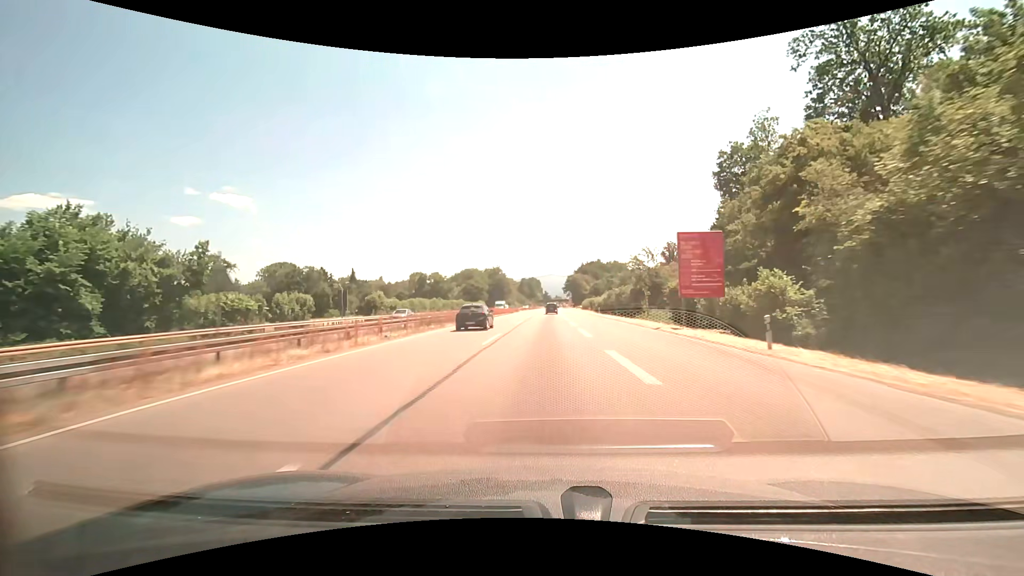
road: trunk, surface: asphalt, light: Day
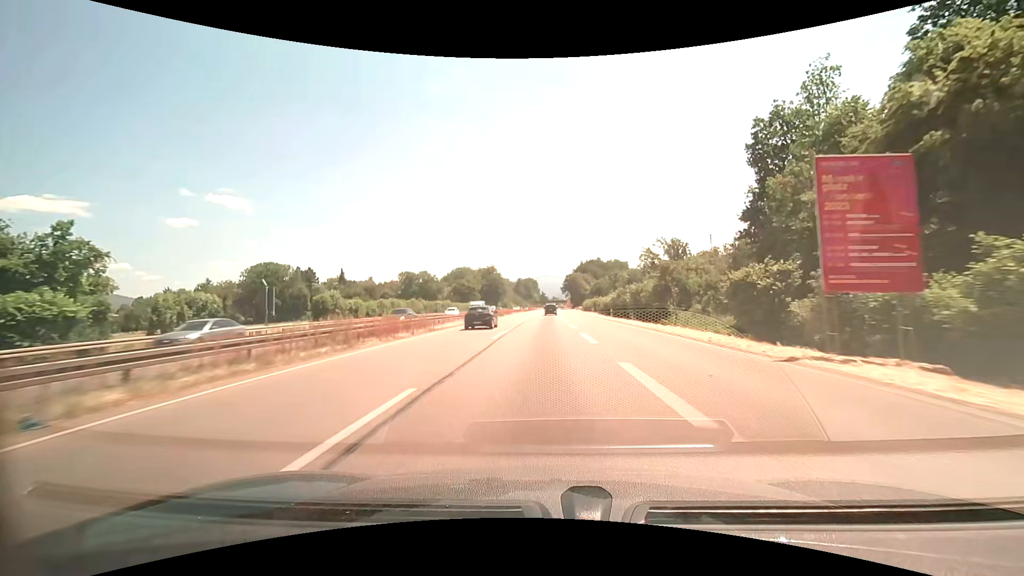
(+0.1, +14.7) m; 0°
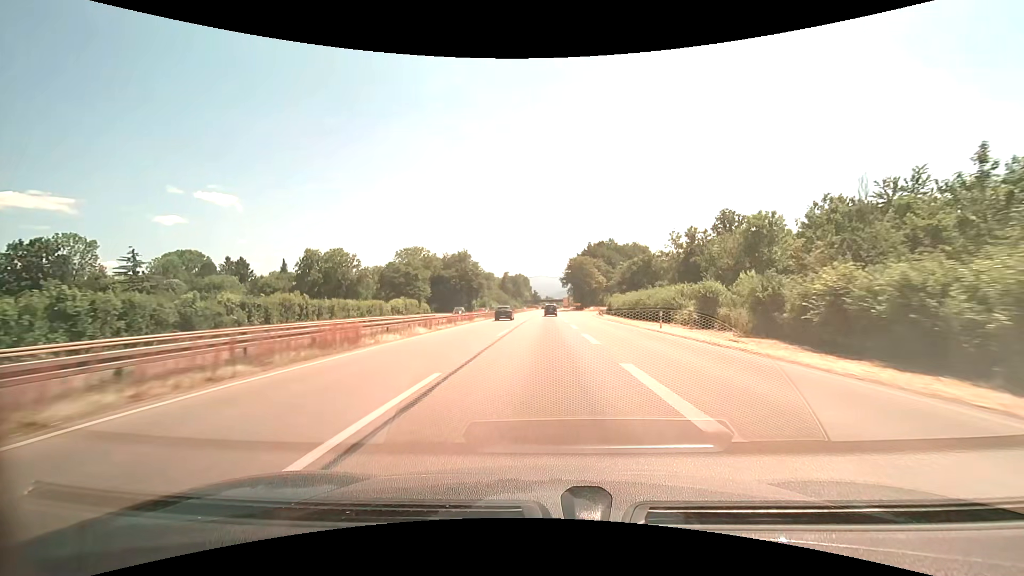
(+0.5, +72.2) m; +1°
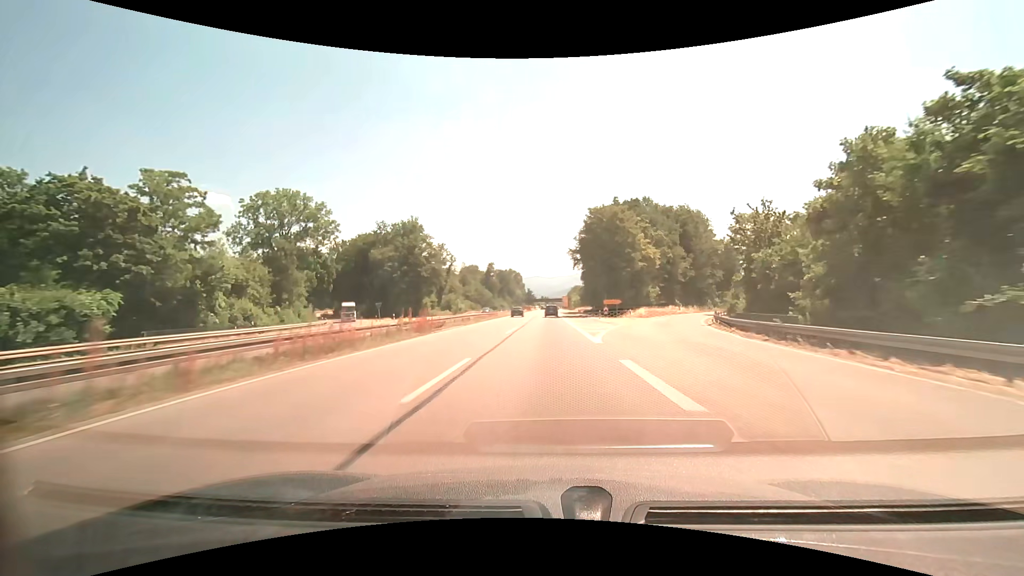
(+0.2, +70.9) m; +1°
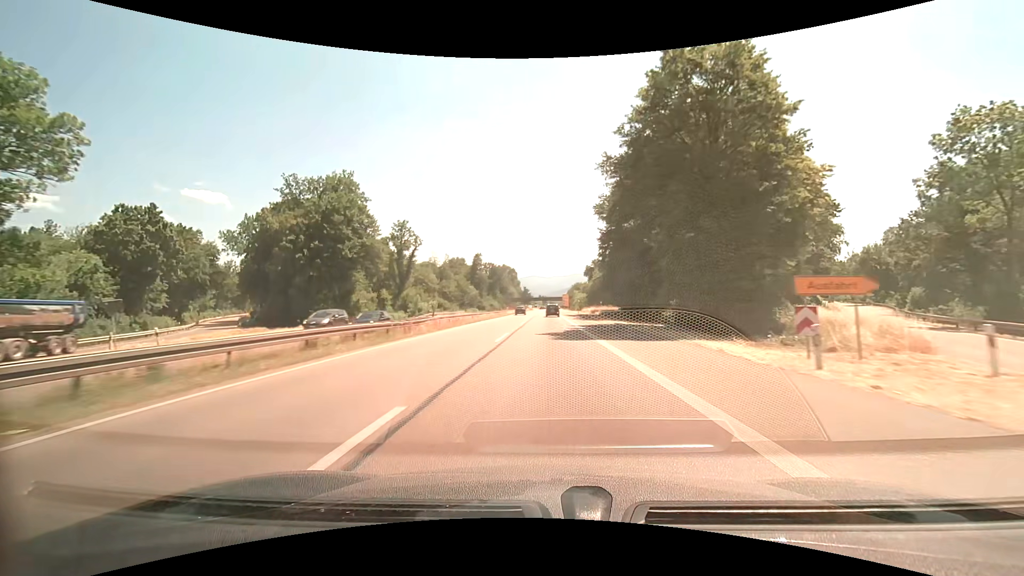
(+0.1, +42.5) m; 0°
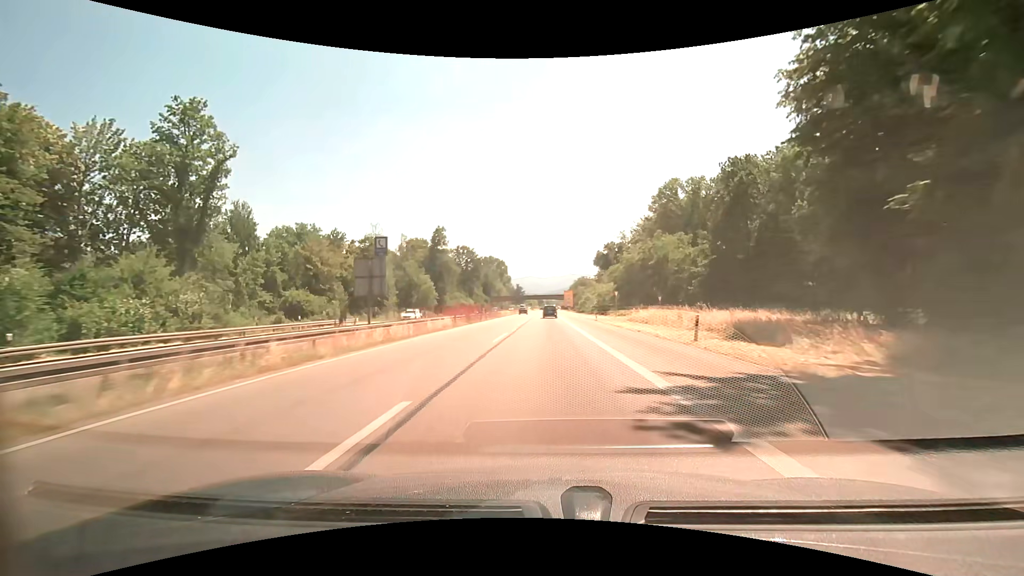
(+0.3, +71.7) m; 0°
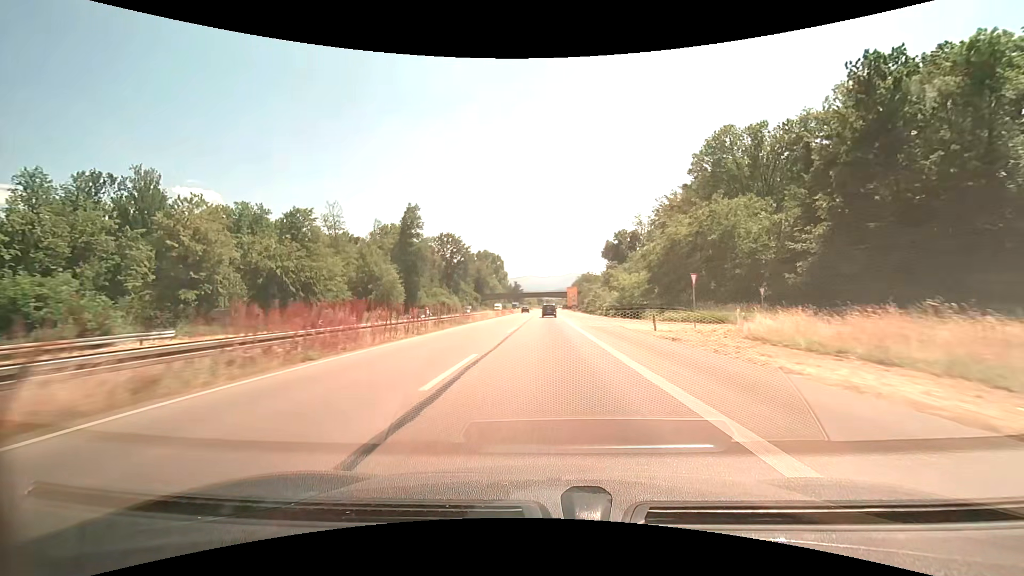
(0.0, +29.2) m; 0°
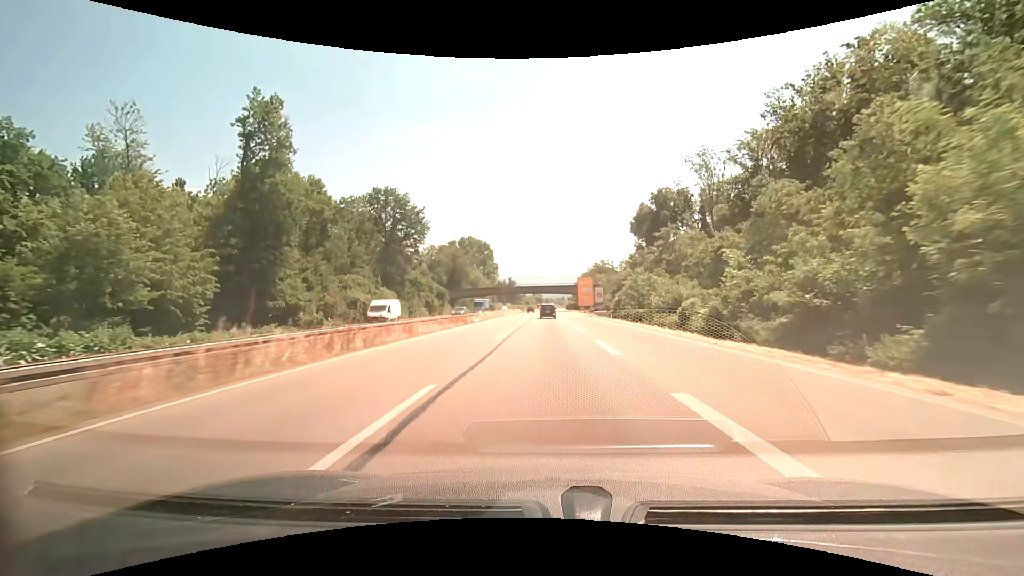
(0.0, +59.4) m; 0°
(0, +10) (0, +20) (0, +30) (0, +40) (0, +50) (0, +60) (0, +70) (0, +80) (0, +90) (0, +100) m
